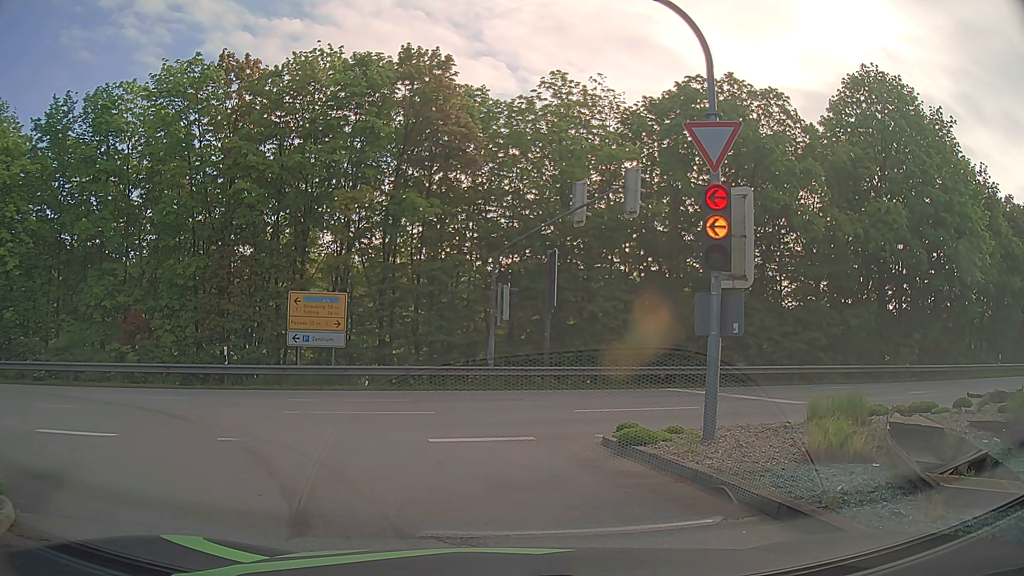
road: tertiary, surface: asphalt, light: Day
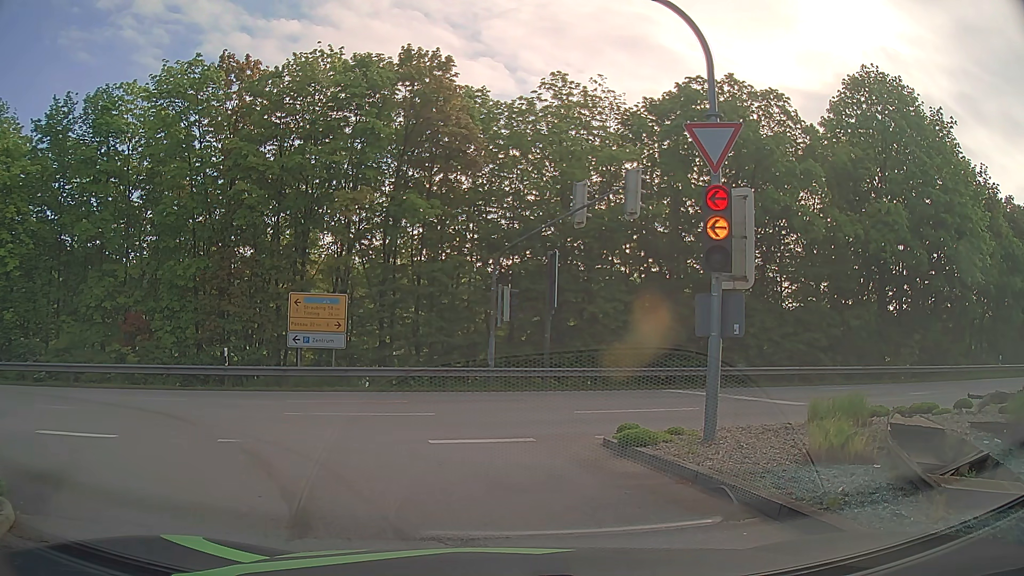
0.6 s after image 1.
(0.0, 0.0) m; 0°
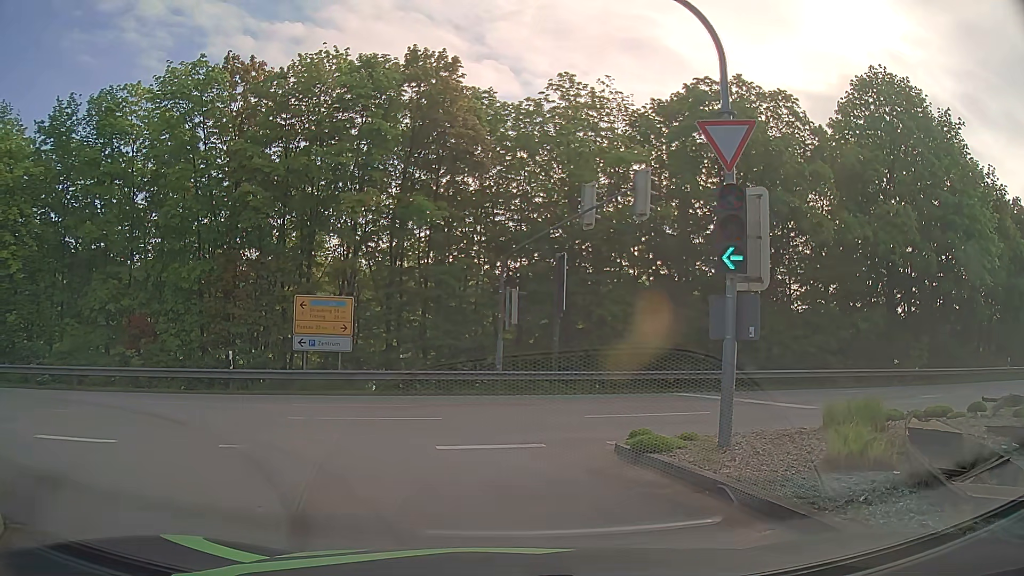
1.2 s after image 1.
(0.0, +0.3) m; 0°
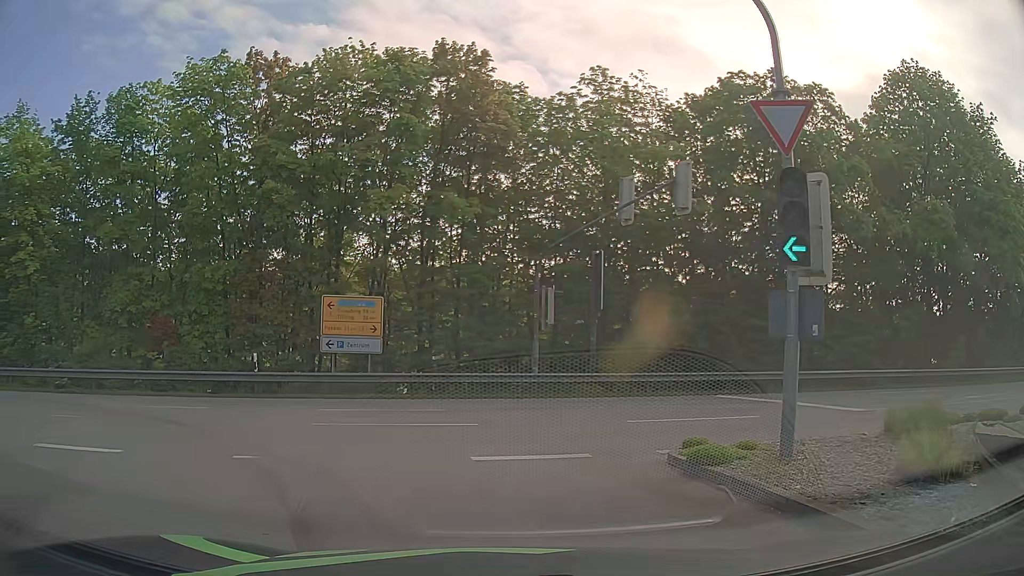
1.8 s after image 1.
(0.0, +0.9) m; -1°
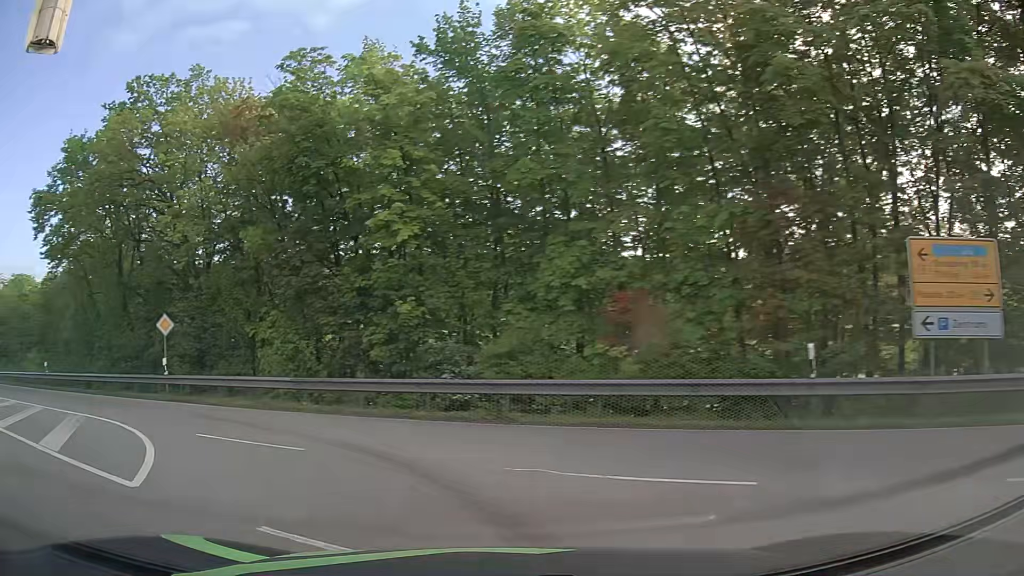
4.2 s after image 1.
(-3.8, +9.6) m; -41°
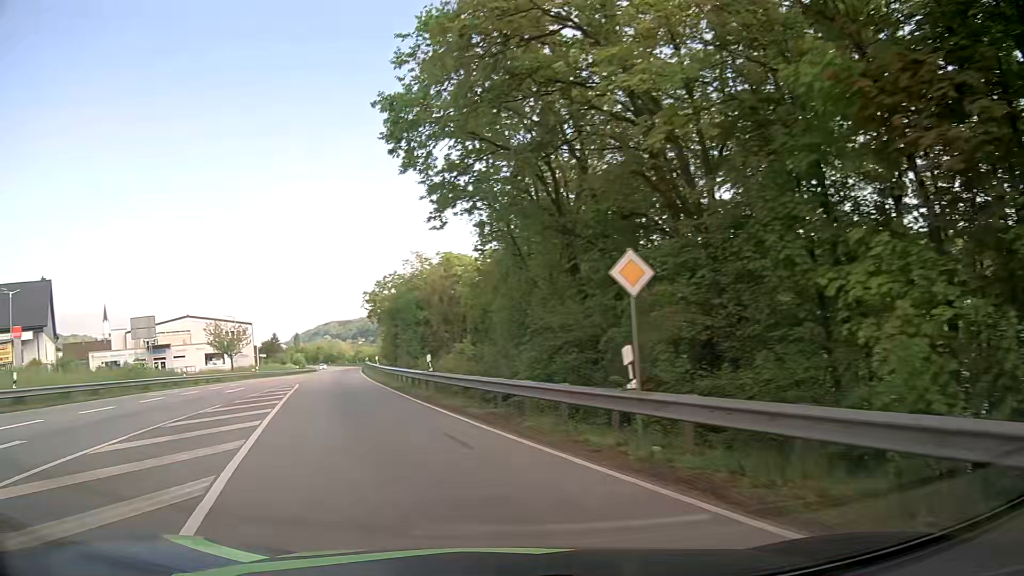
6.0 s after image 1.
(-5.8, +13.5) m; -42°
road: primary
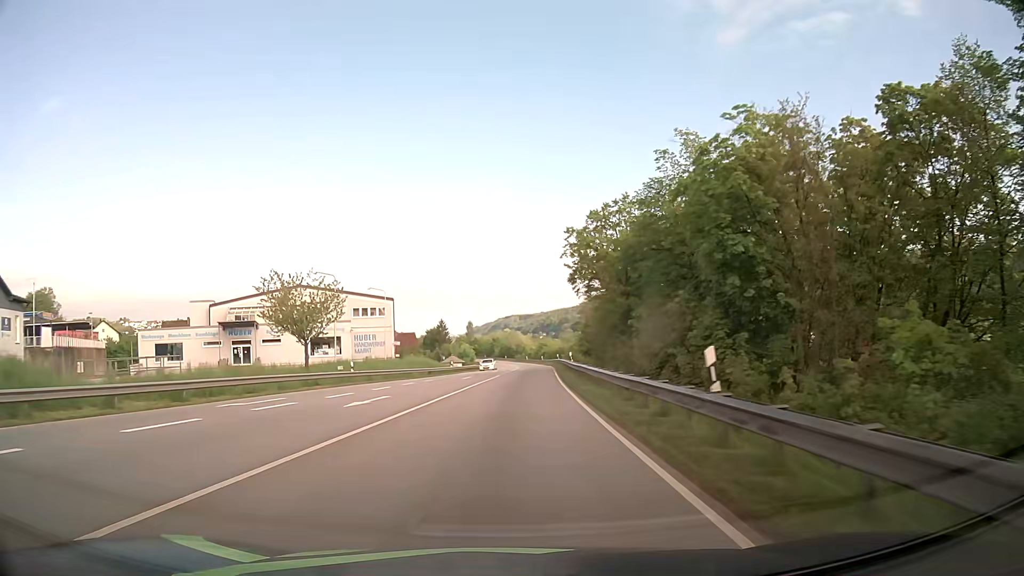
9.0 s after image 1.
(-9.7, +38.2) m; -17°
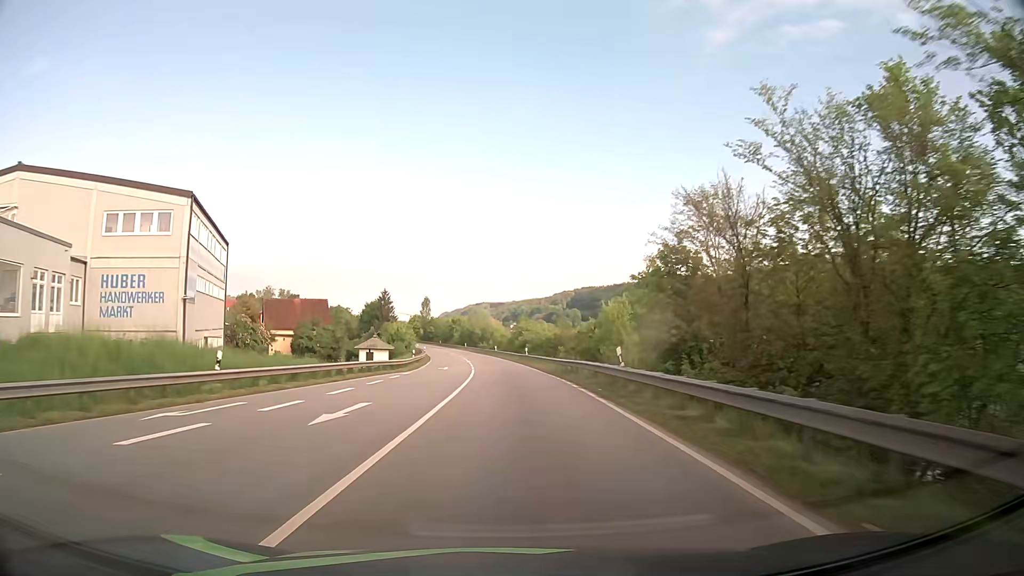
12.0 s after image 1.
(+1.5, +56.4) m; +3°
(0, +10) (0, +20) (0, +30) (0, +40) (-1, +50) (-1, +60) (-2, +70) (-3, +80) (-4, +90) (-5, +100) m
